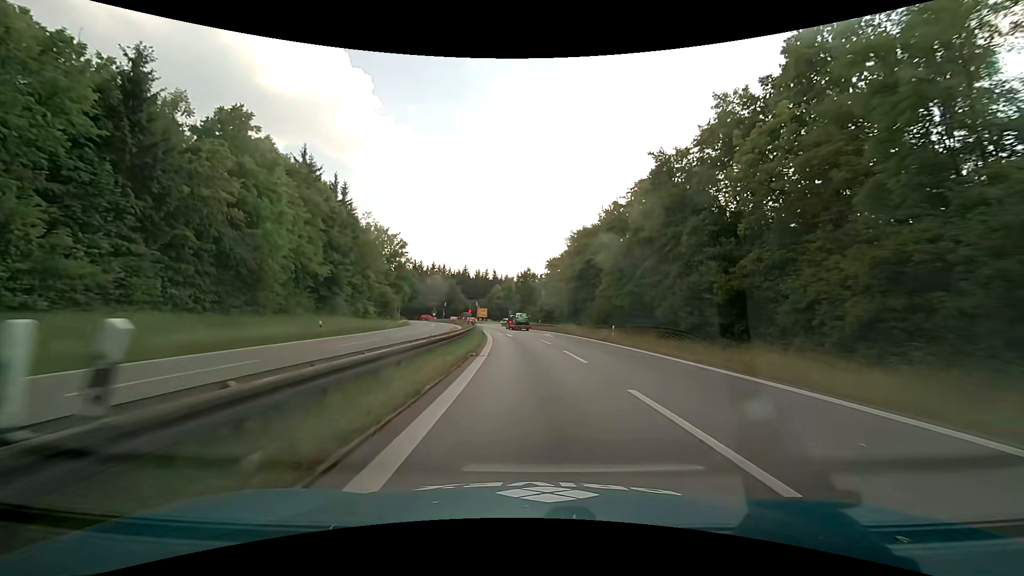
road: motorway_link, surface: asphalt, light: Day
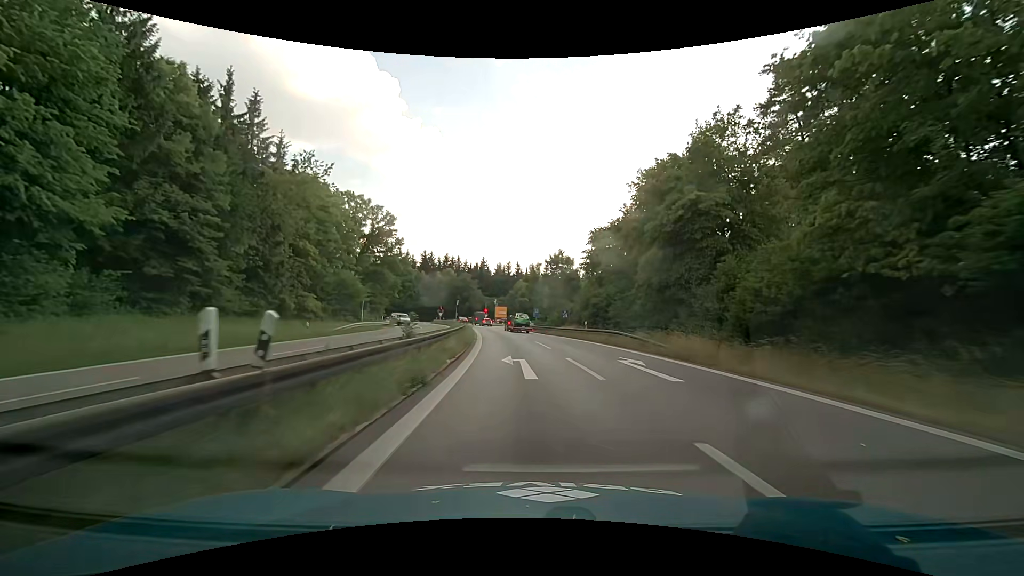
(-0.7, +28.0) m; -4°
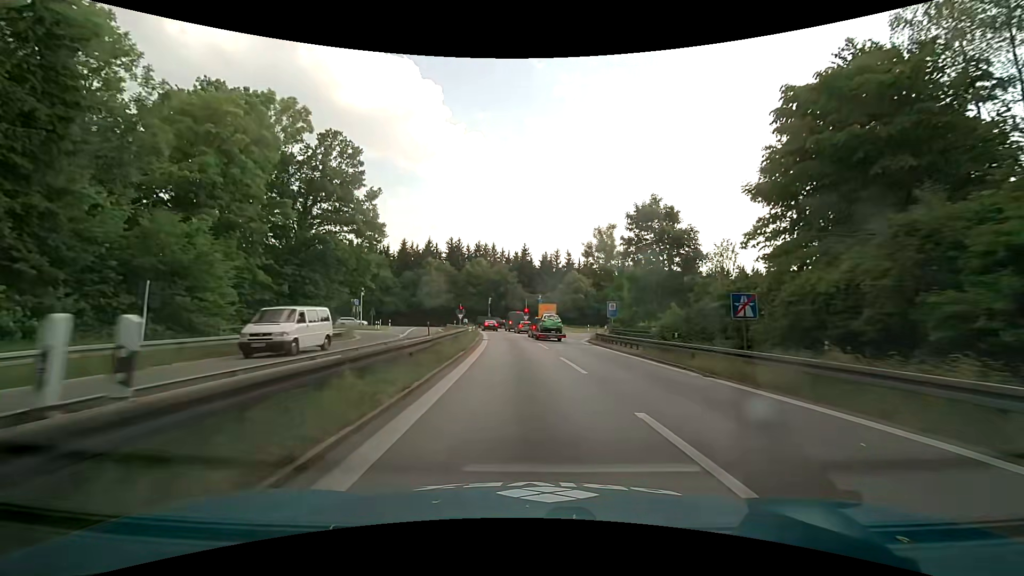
(-1.4, +33.5) m; -5°
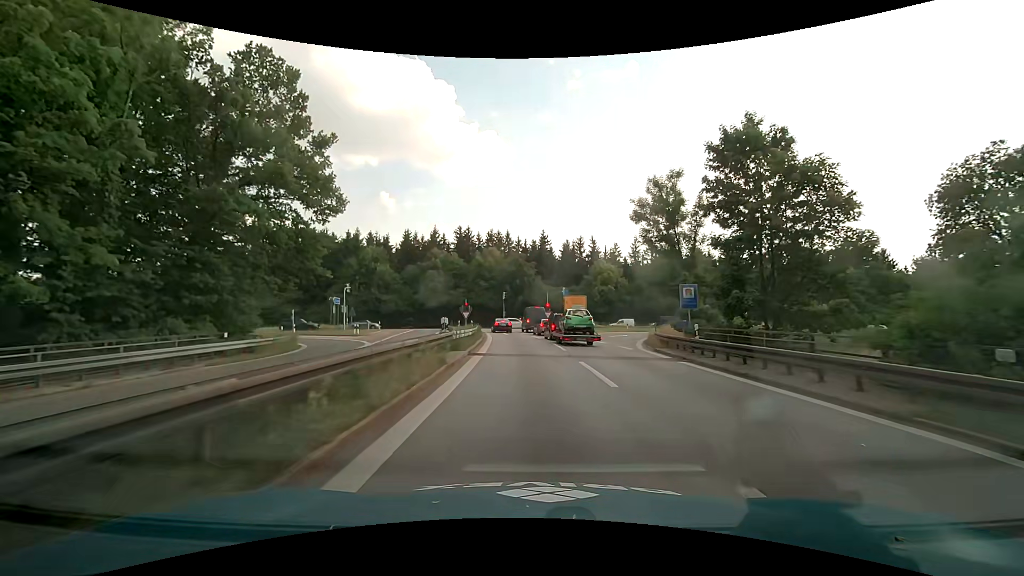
(-0.3, +14.9) m; -2°
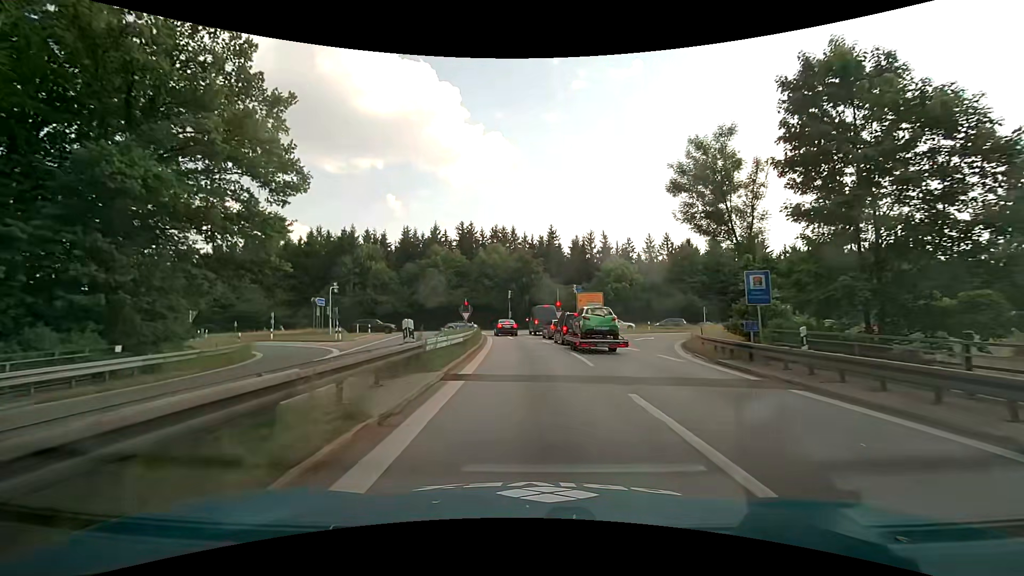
(-0.1, +6.8) m; -1°
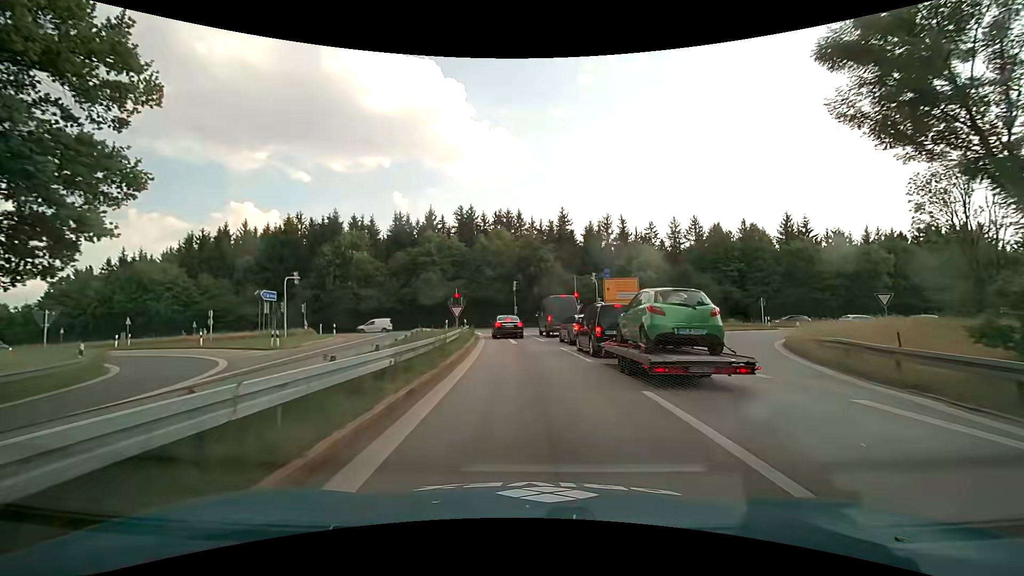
(-0.1, +11.9) m; -1°
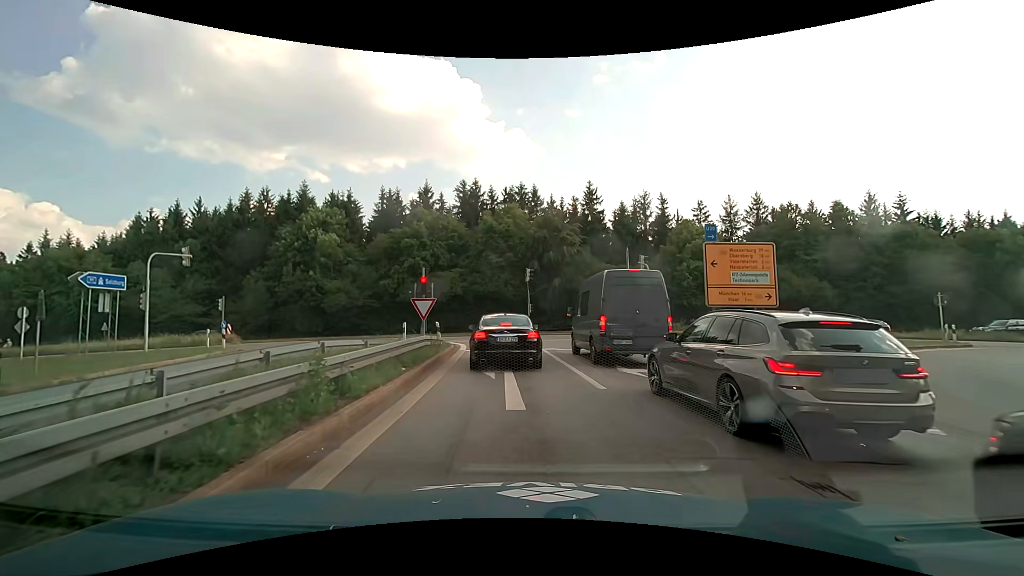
(-0.3, +17.1) m; -2°
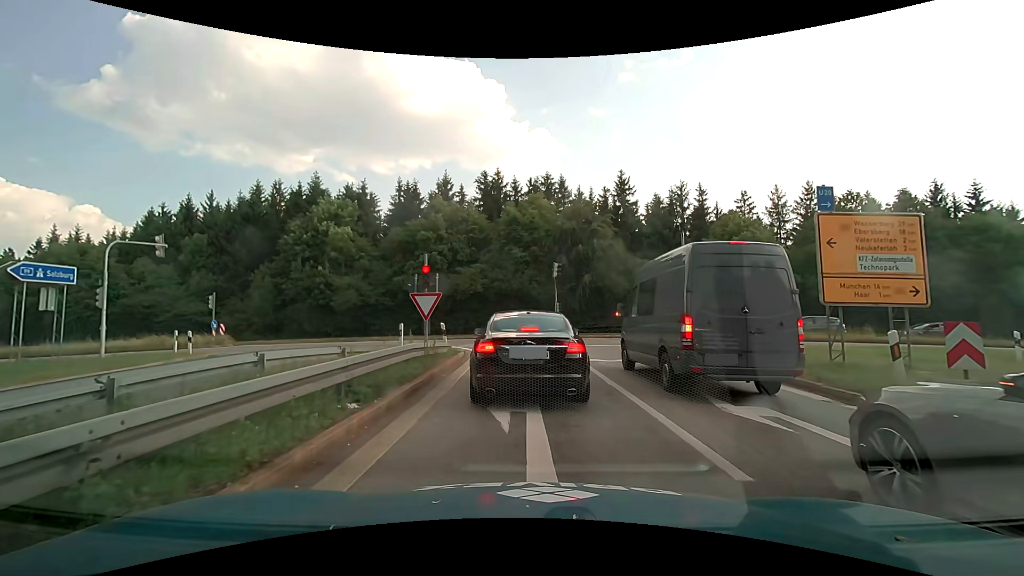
(-0.1, +4.7) m; -3°
(0, +10) (-1, +20) (-2, +30) (-8, +38) (-17, +41) (-27, +42) (-37, +43) (-47, +43) (-57, +43) (-67, +43) m
